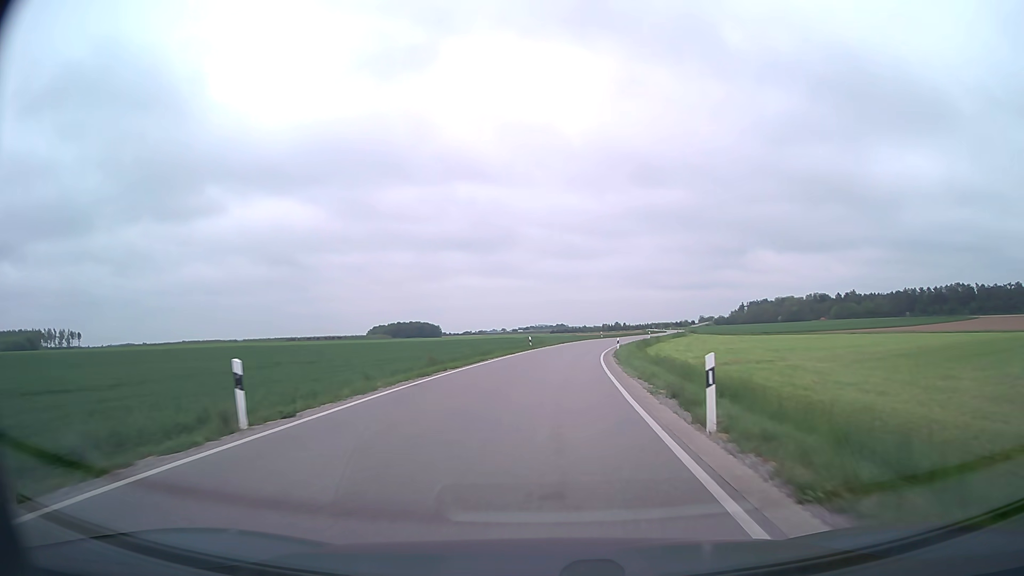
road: secondary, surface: asphalt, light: Day
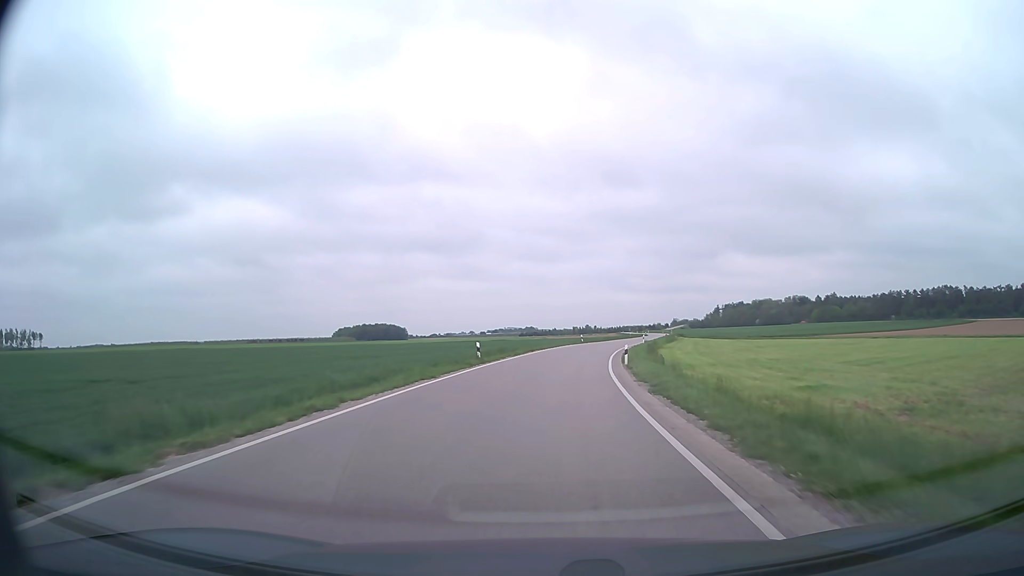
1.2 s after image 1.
(+0.5, +21.3) m; +3°
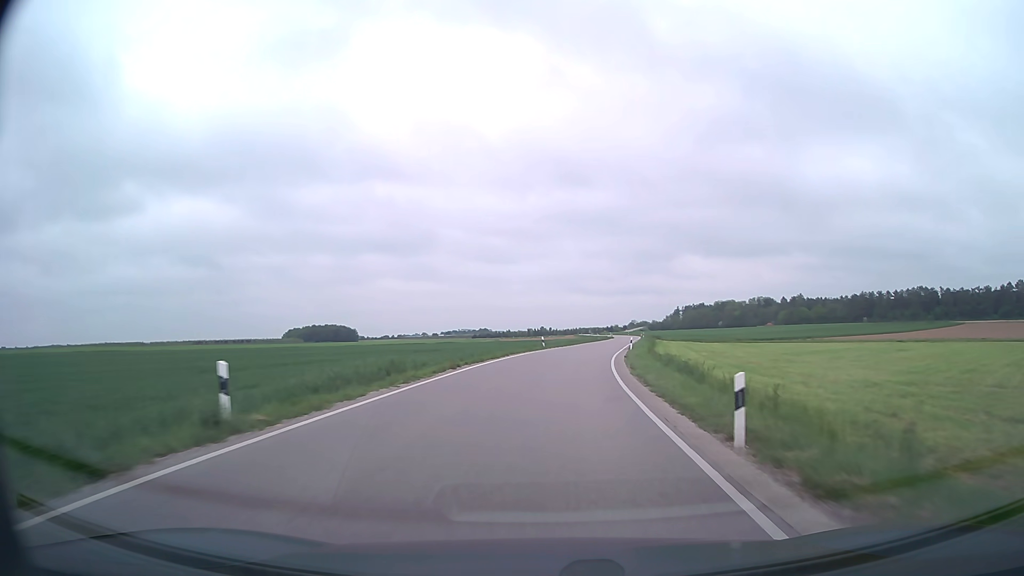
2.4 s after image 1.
(+0.6, +22.8) m; +4°
(0, +10) (+1, +20) (+2, +30) (+3, +40) (+4, +50) (+5, +60) (+7, +70) (+9, +79) (+10, +89) (+12, +99) m
